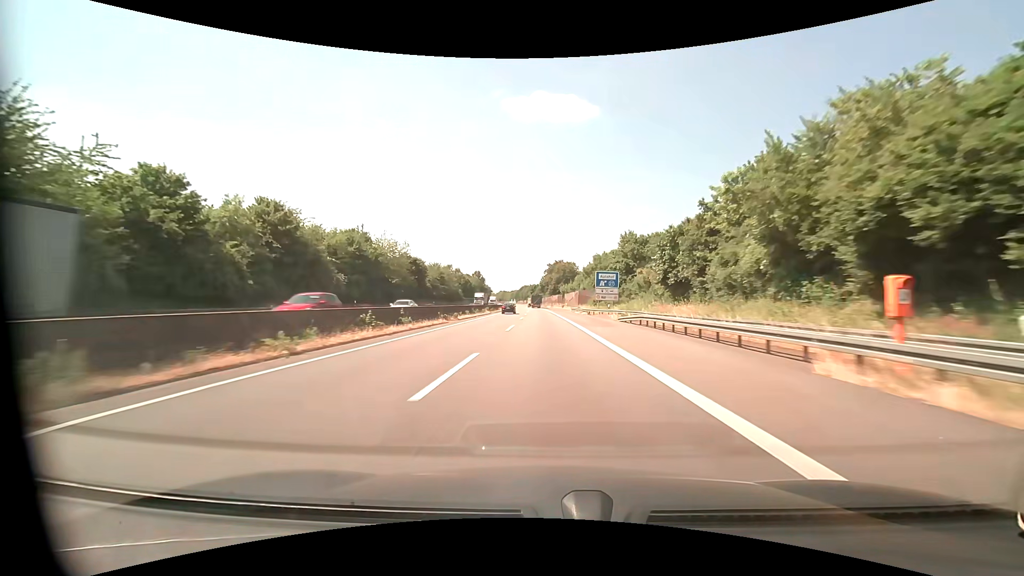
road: motorway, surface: asphalt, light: Day
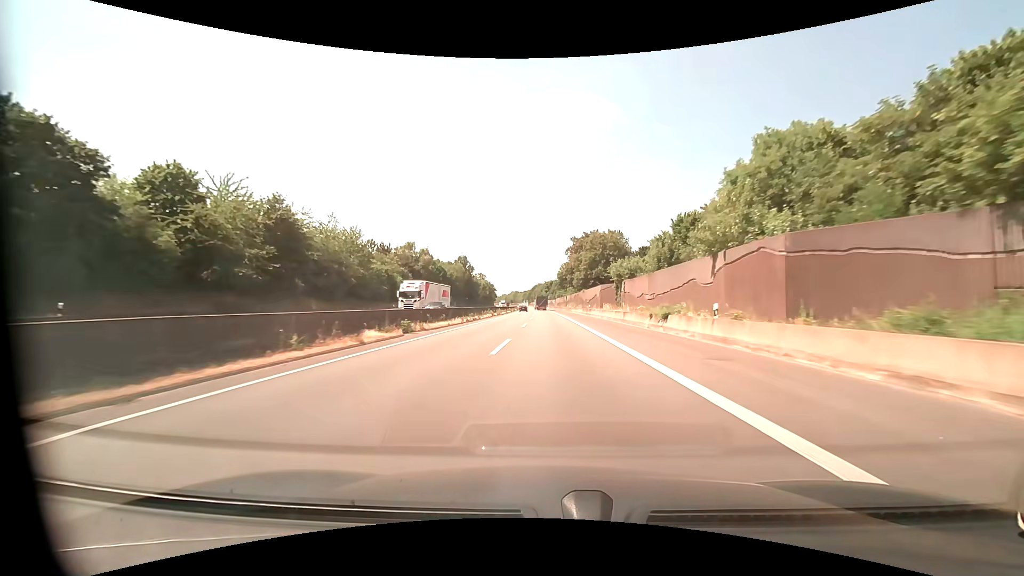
(-1.3, +83.0) m; -2°
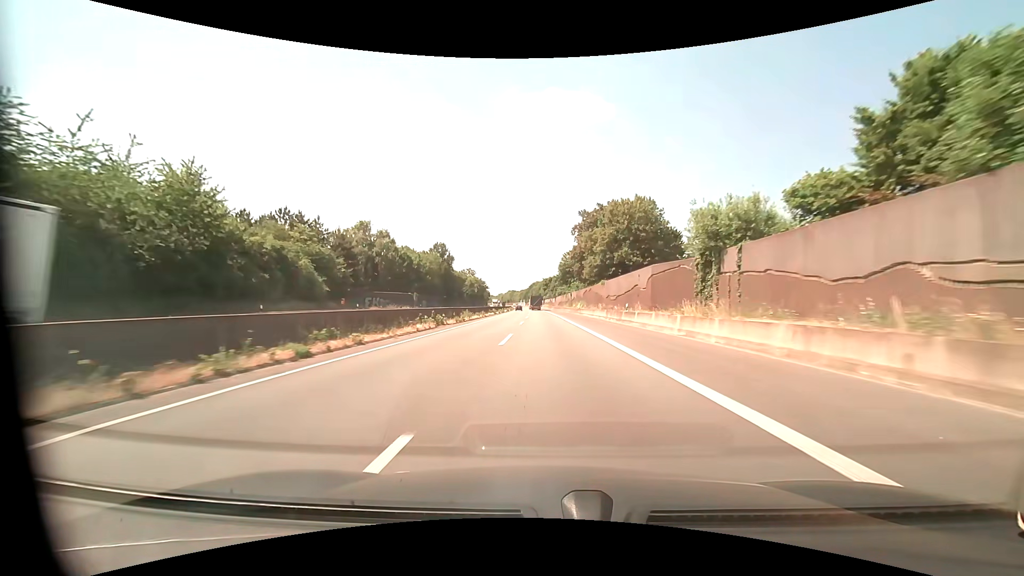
(+0.1, +32.4) m; 0°
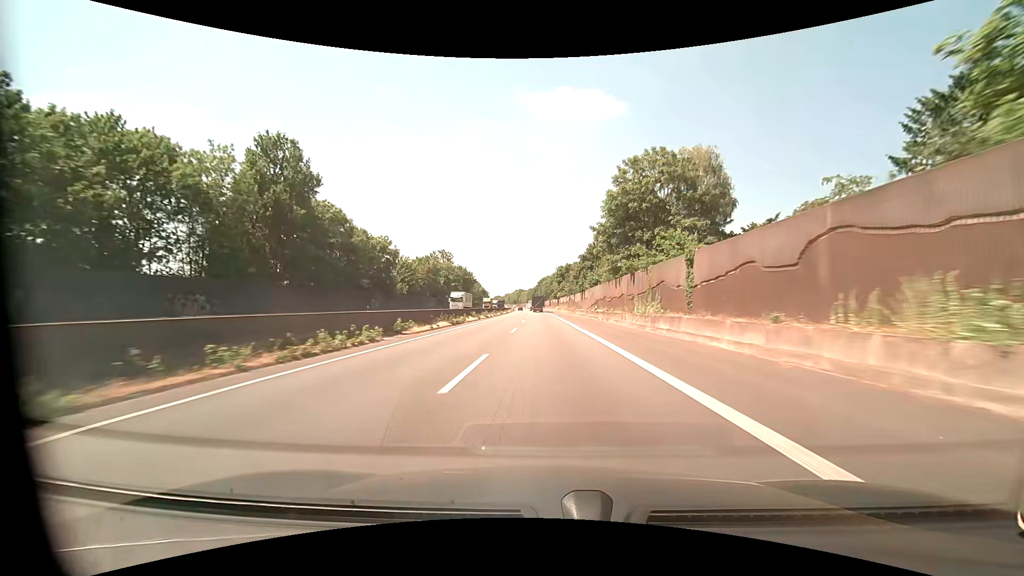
(-0.9, +81.3) m; -1°
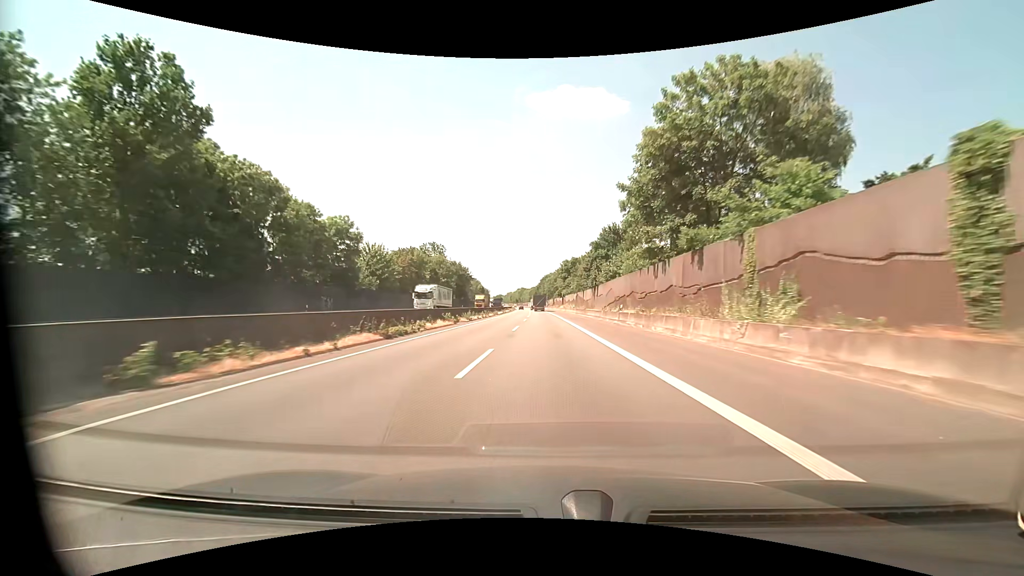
(-0.1, +16.5) m; 0°
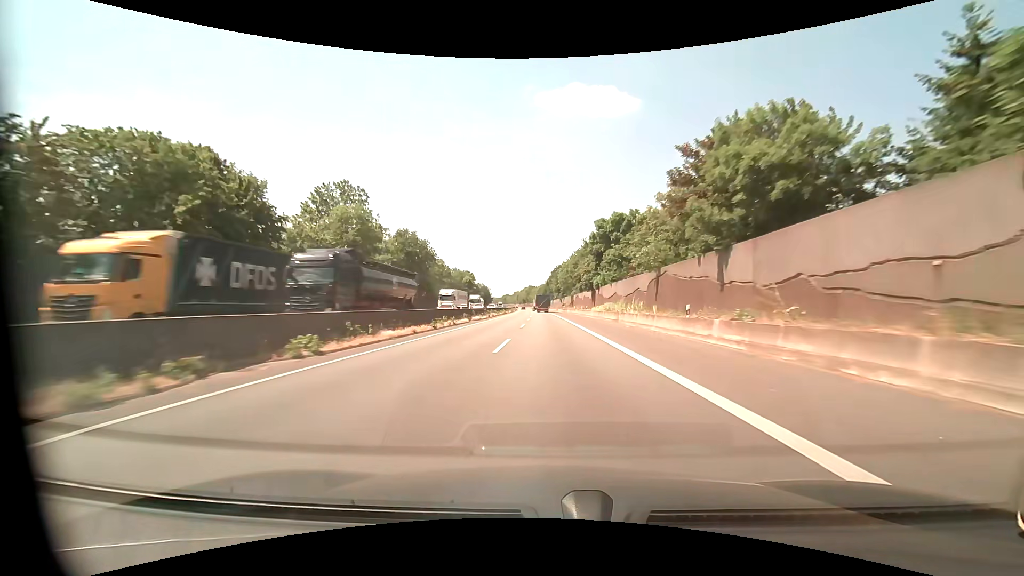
(-0.8, +66.8) m; -1°
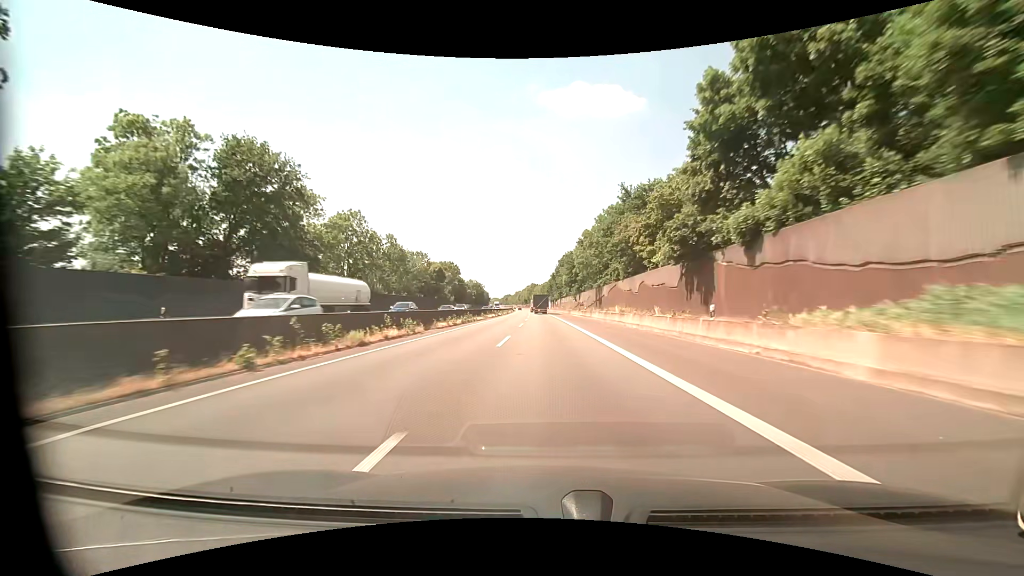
(-0.2, +51.5) m; 0°
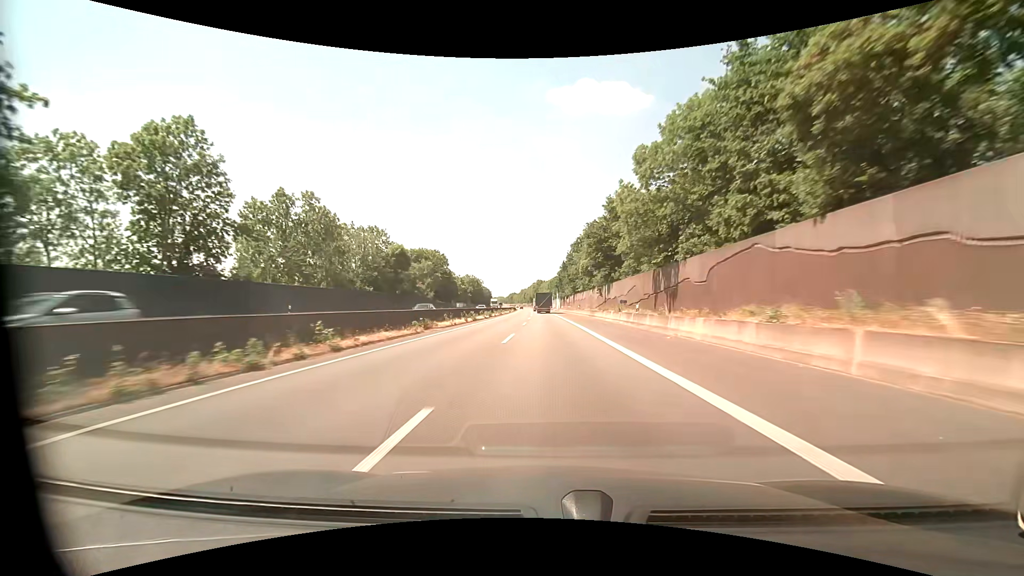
(-0.3, +34.7) m; 0°
(0, +10) (0, +20) (-1, +30) (-1, +40) (-1, +50) (-1, +60) (-2, +70) (-2, +80) (-2, +90) (-2, +100) m
